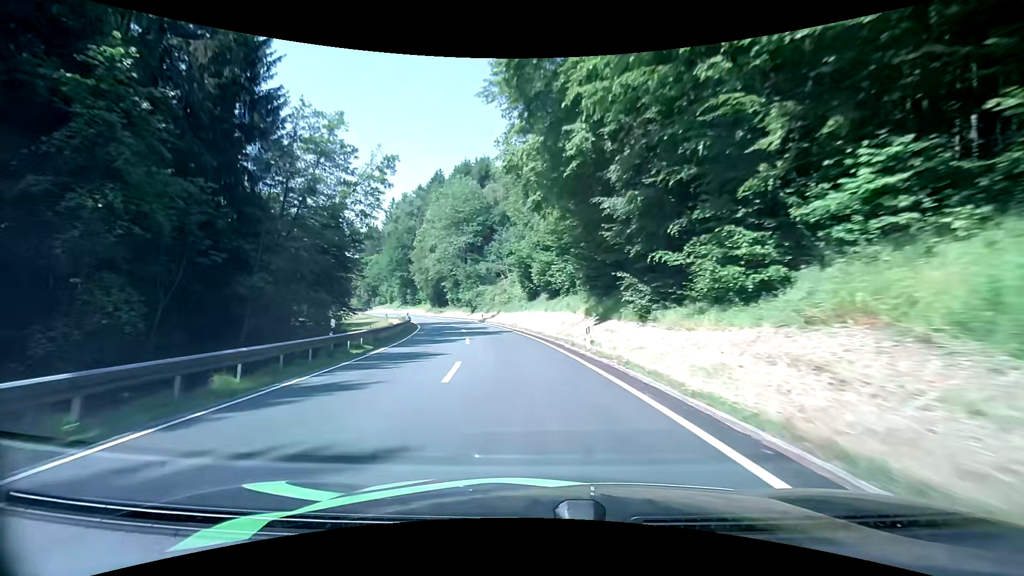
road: secondary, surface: asphalt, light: Day
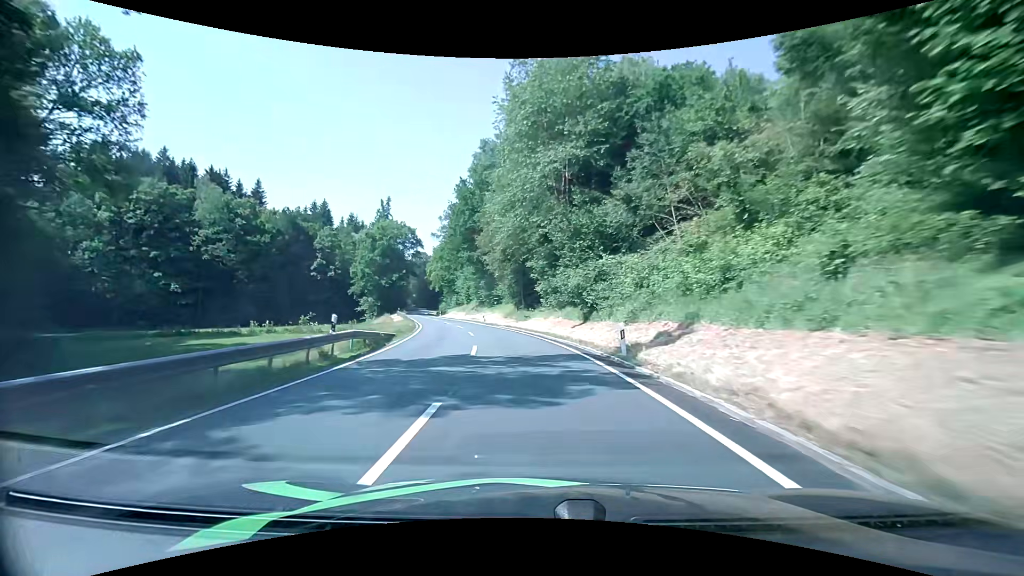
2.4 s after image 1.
(-5.4, +42.9) m; -14°
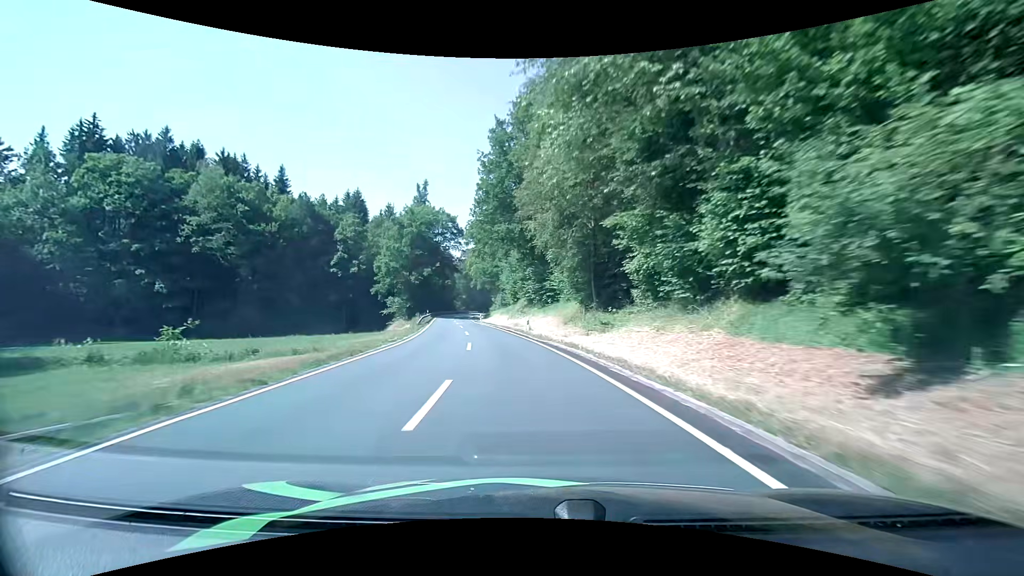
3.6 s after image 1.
(-1.4, +21.8) m; -7°
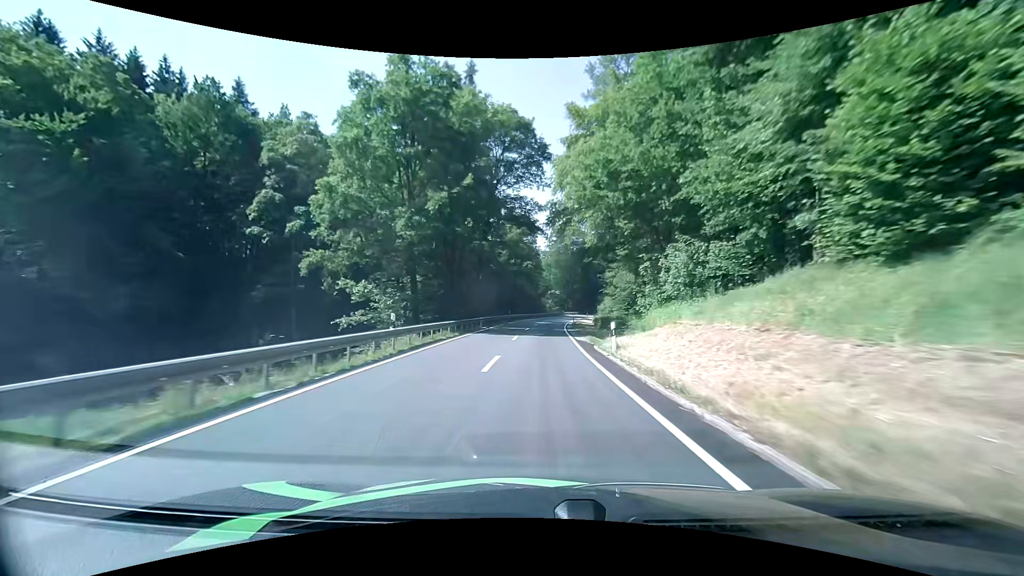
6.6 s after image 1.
(-7.6, +54.5) m; -11°
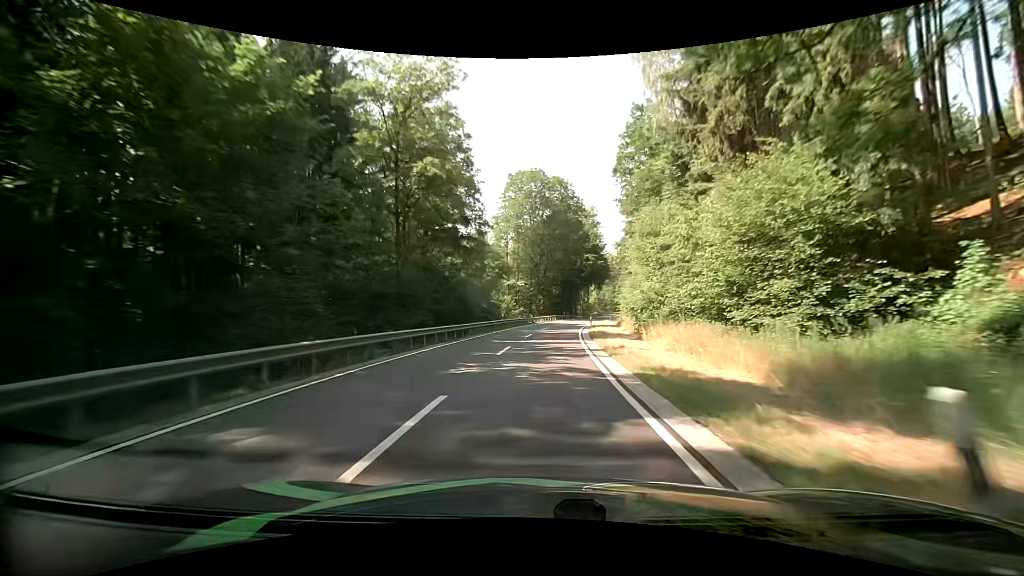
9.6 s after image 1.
(+1.5, +55.3) m; +3°
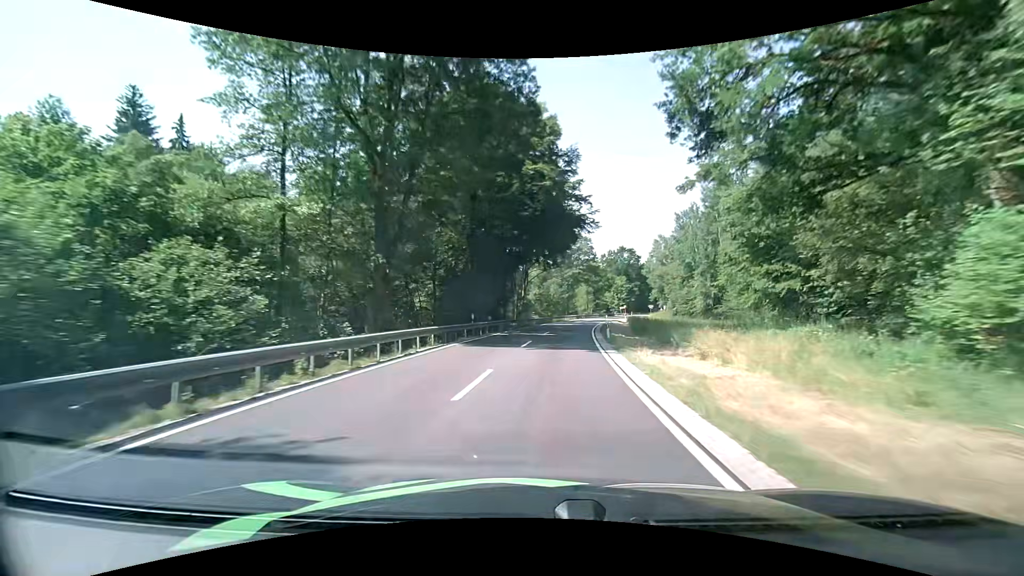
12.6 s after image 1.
(+4.3, +55.9) m; +8°
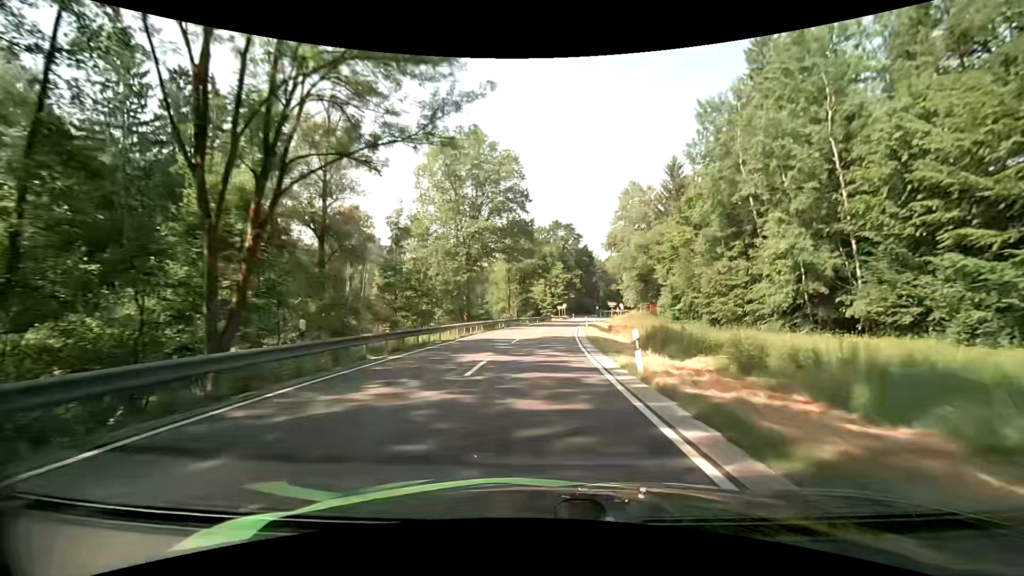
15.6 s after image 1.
(+5.2, +56.8) m; +10°
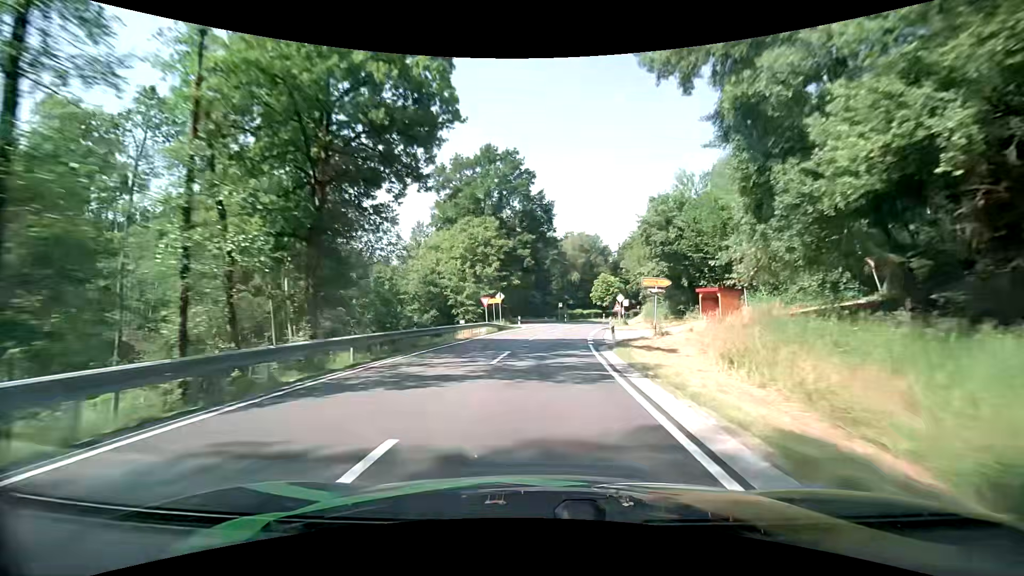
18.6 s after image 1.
(+2.5, +57.2) m; +6°
(0, +10) (+1, +20) (+1, +30) (+3, +40) (+4, +50) (+6, +59) (+9, +69) (+13, +79) (+16, +88) (+20, +97) m
